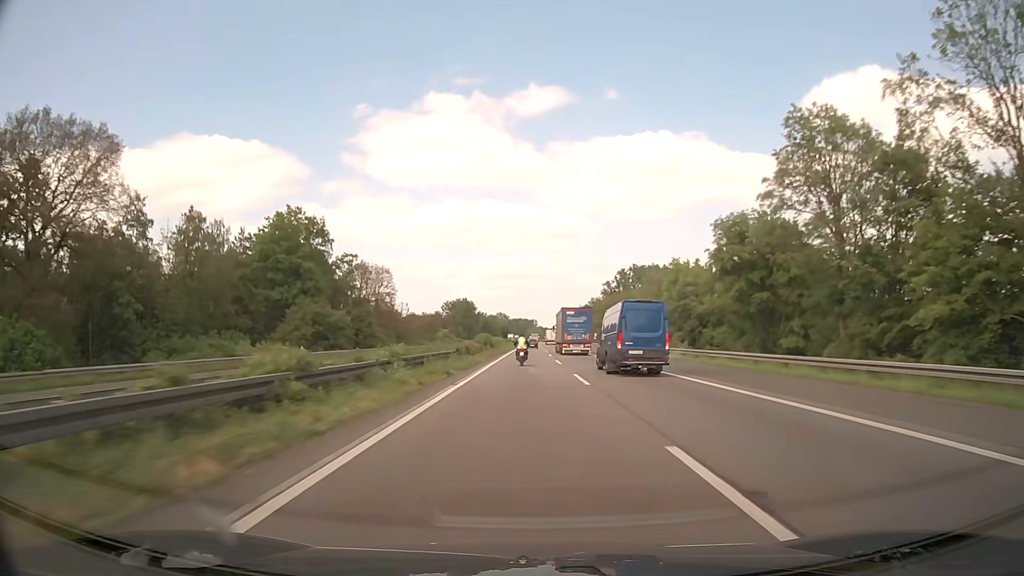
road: motorway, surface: asphalt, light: Day
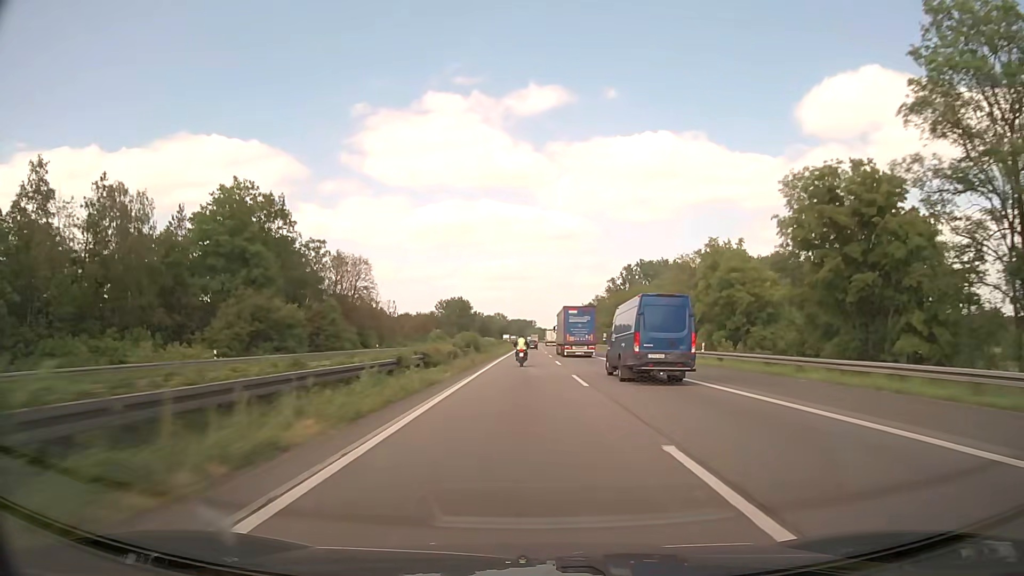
(0.0, +17.8) m; 0°
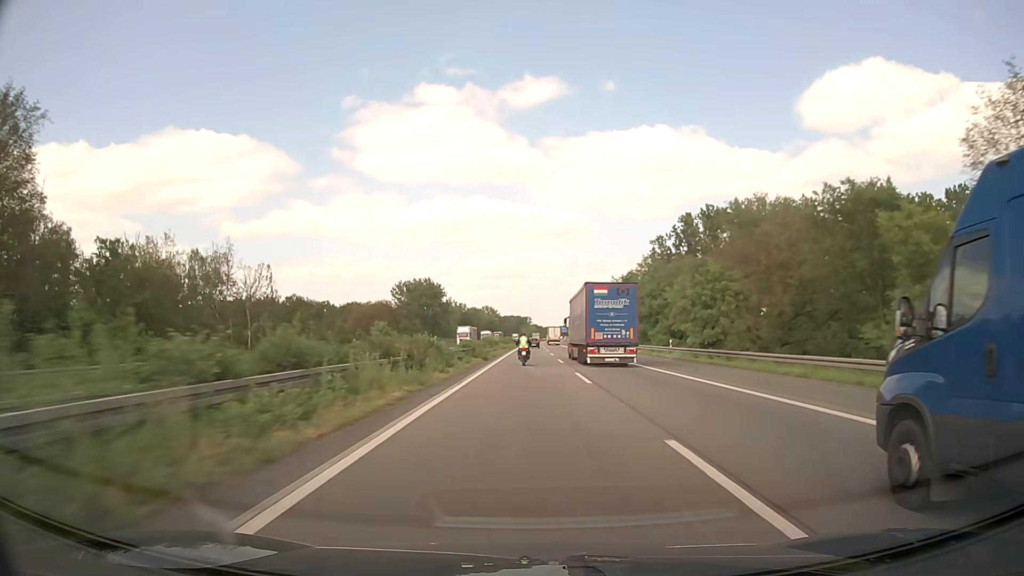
(+0.5, +89.6) m; +1°
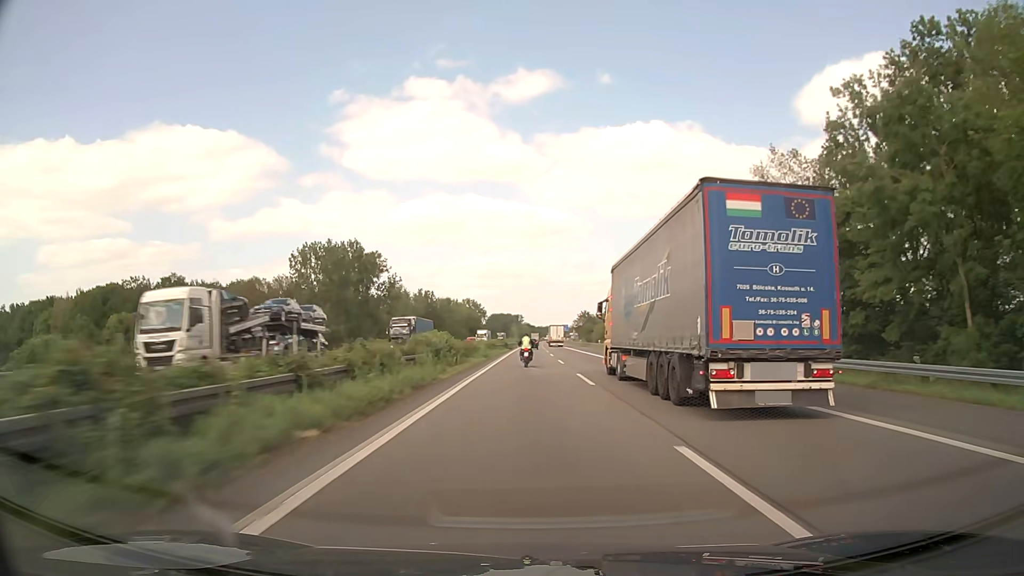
(+0.3, +90.5) m; +1°
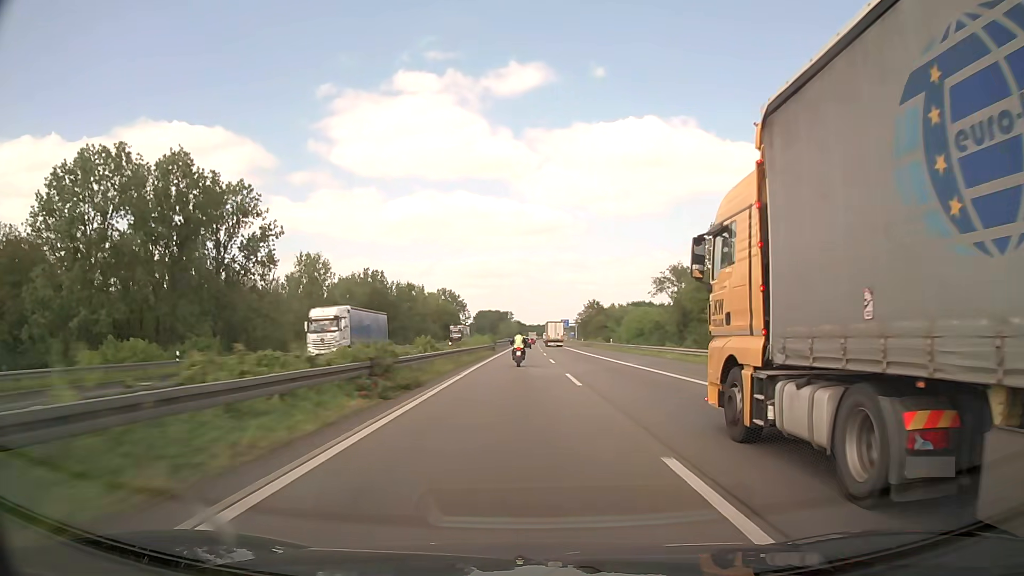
(+0.5, +72.8) m; +1°
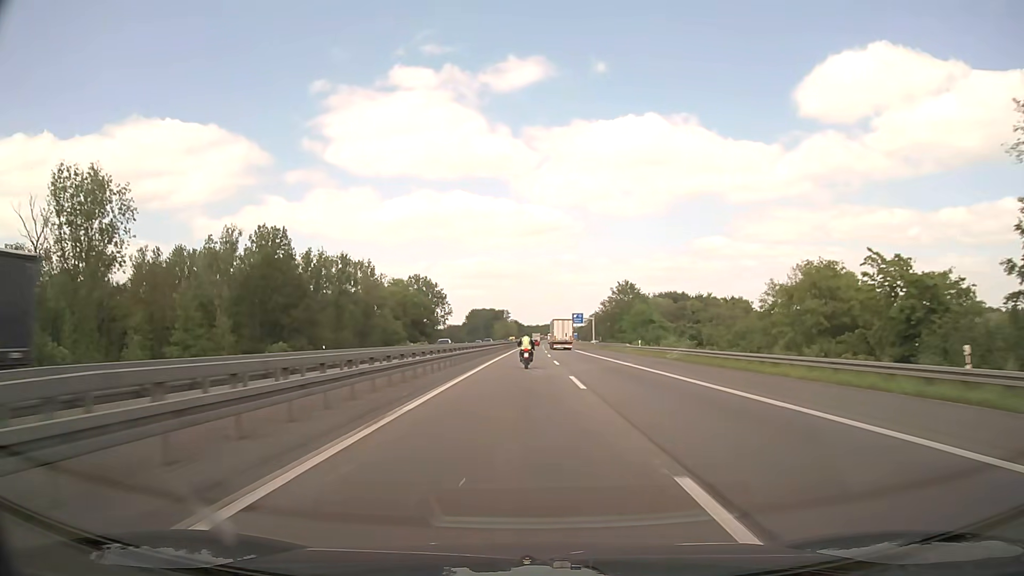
(+0.1, +72.7) m; 0°
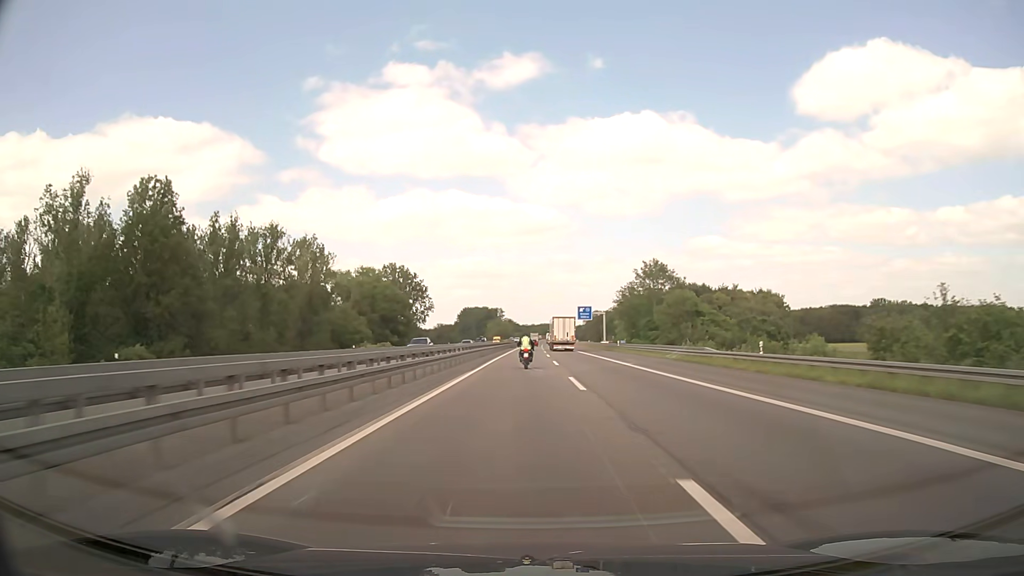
(+0.1, +36.3) m; 0°
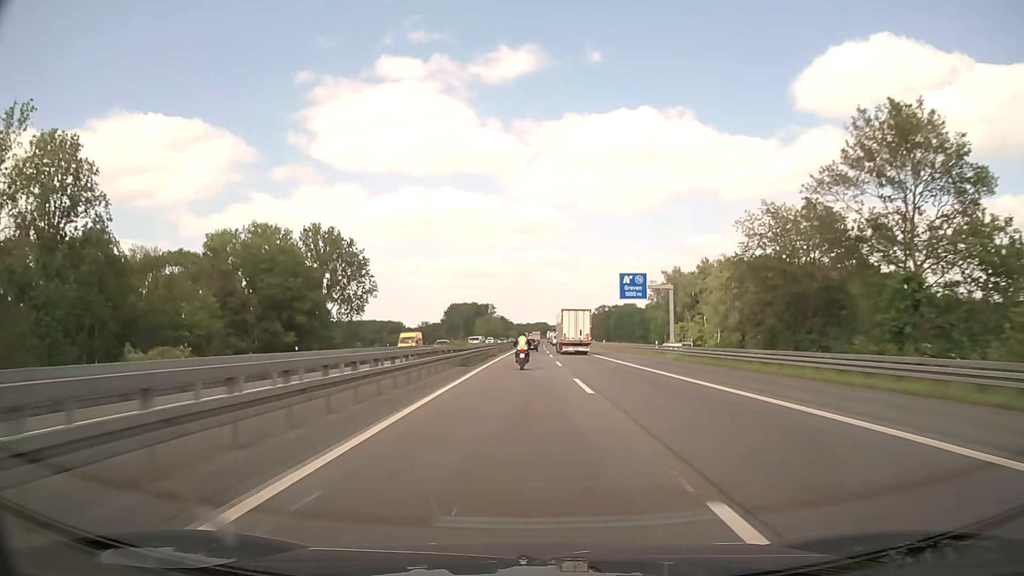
(+0.2, +72.7) m; 0°
(0, +10) (0, +20) (0, +30) (0, +40) (0, +50) (0, +60) (0, +70) (0, +80) (+1, +90) (+1, +100) m
